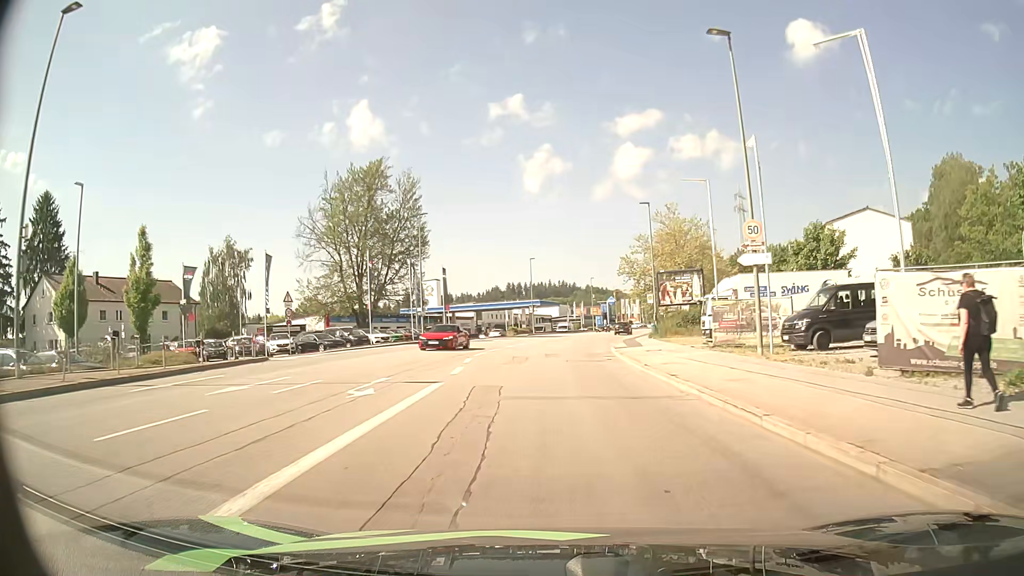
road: tertiary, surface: asphalt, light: Day
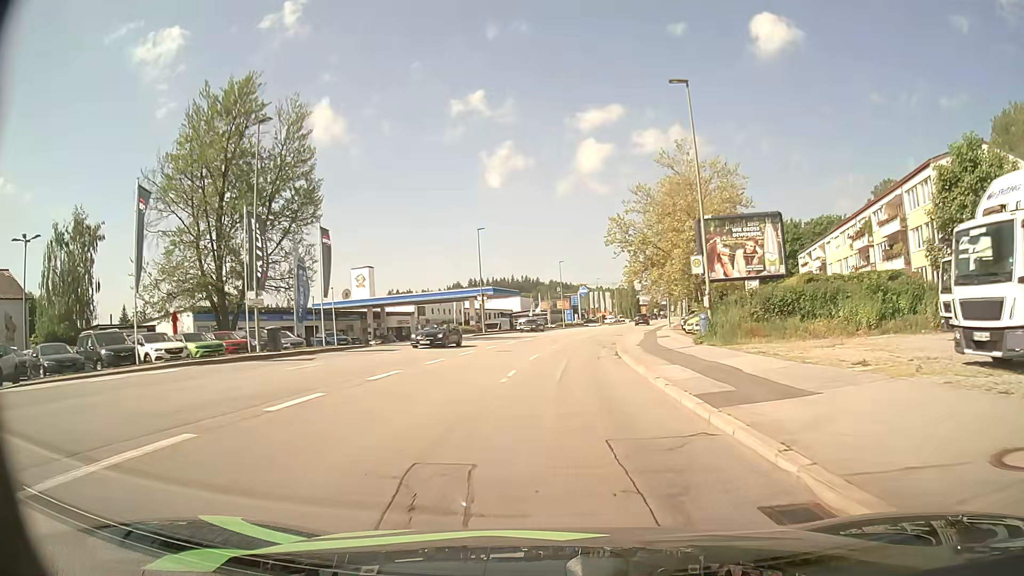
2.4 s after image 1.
(+0.8, +26.1) m; +3°
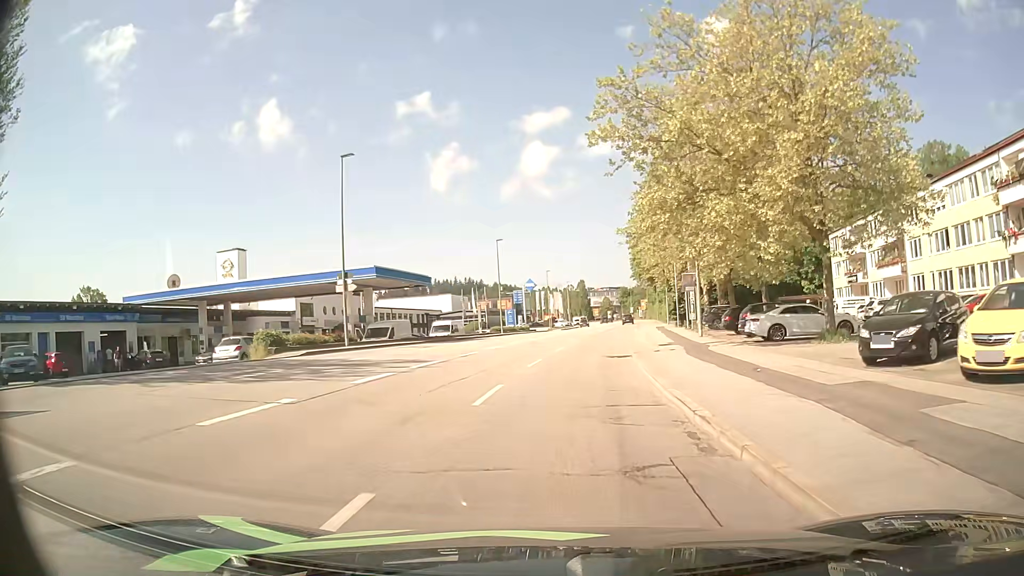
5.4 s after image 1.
(+1.2, +31.0) m; +5°
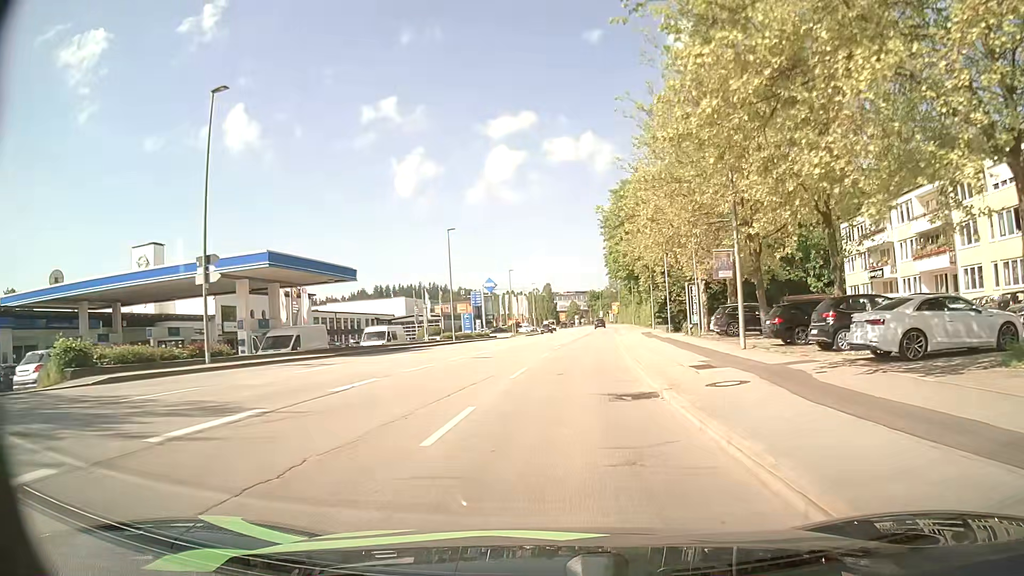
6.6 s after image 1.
(+0.3, +12.2) m; +3°
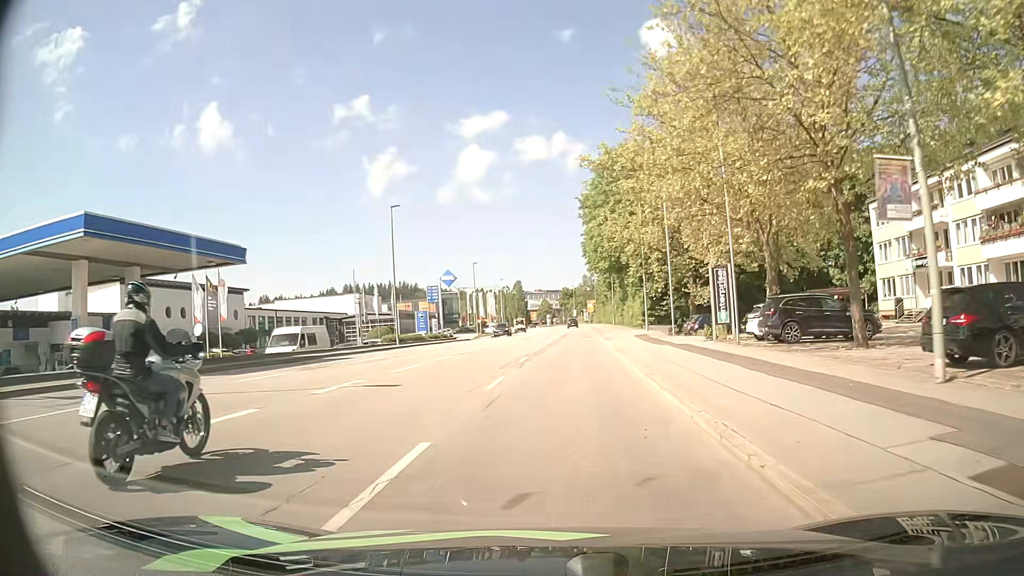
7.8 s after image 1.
(+0.2, +12.2) m; +3°
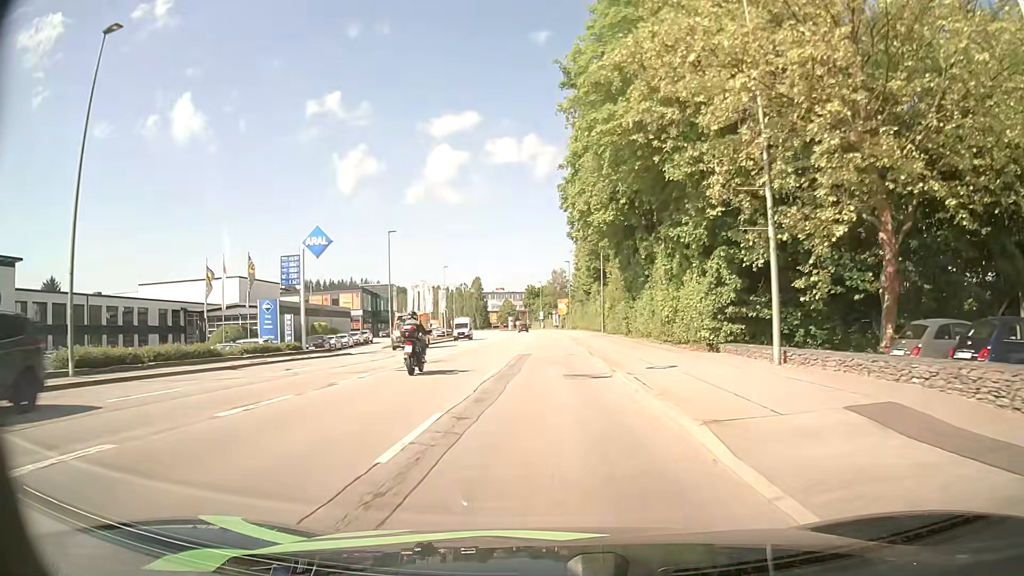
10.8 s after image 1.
(+0.8, +33.5) m; +2°
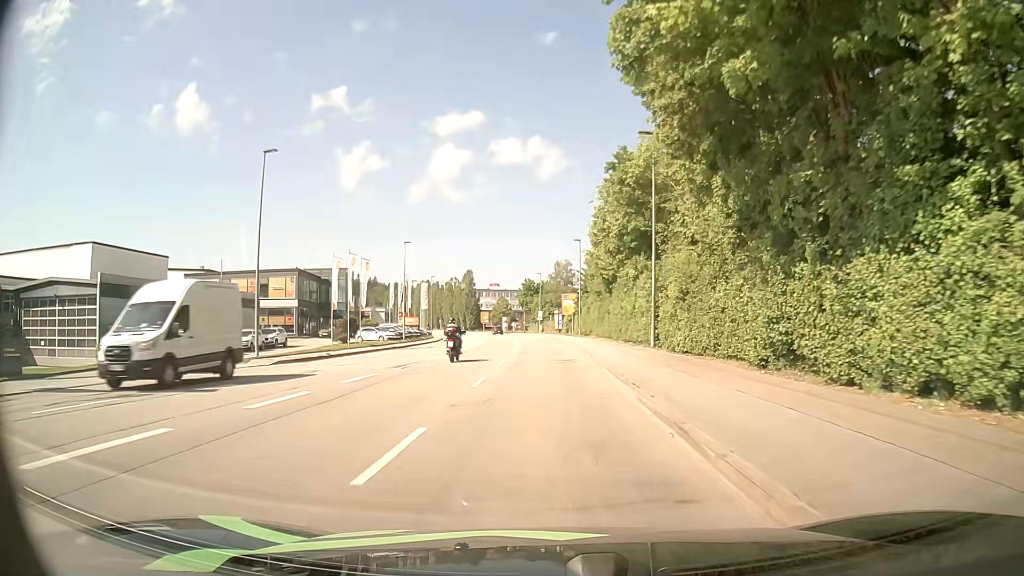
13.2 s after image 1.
(+0.1, +28.9) m; 0°
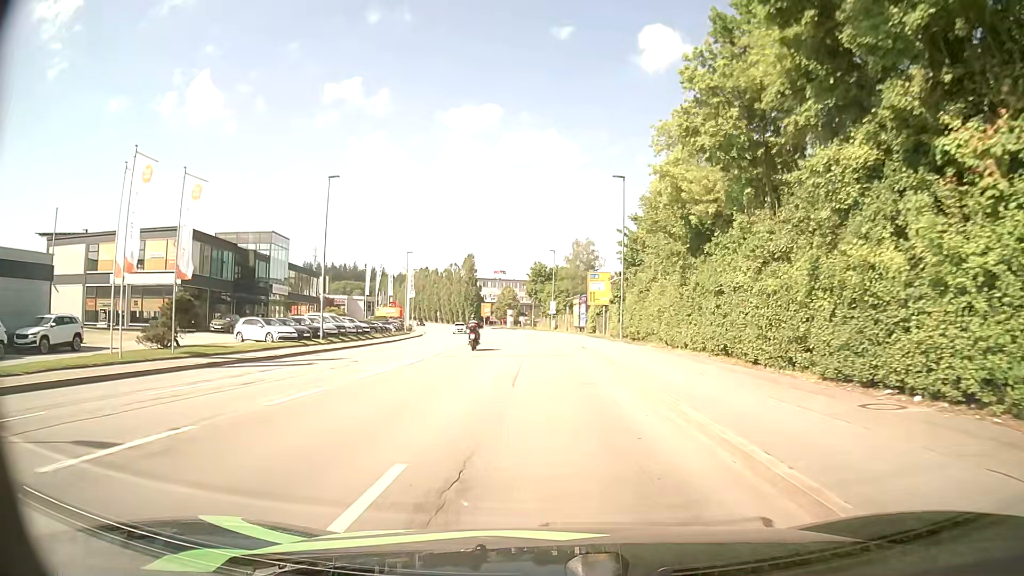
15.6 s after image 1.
(-0.2, +29.9) m; -1°
(0, +10) (0, +20) (0, +30) (-1, +40) (-1, +50) (-2, +60) (-2, +70) (-4, +80) (-5, +90) (-6, +100) m
